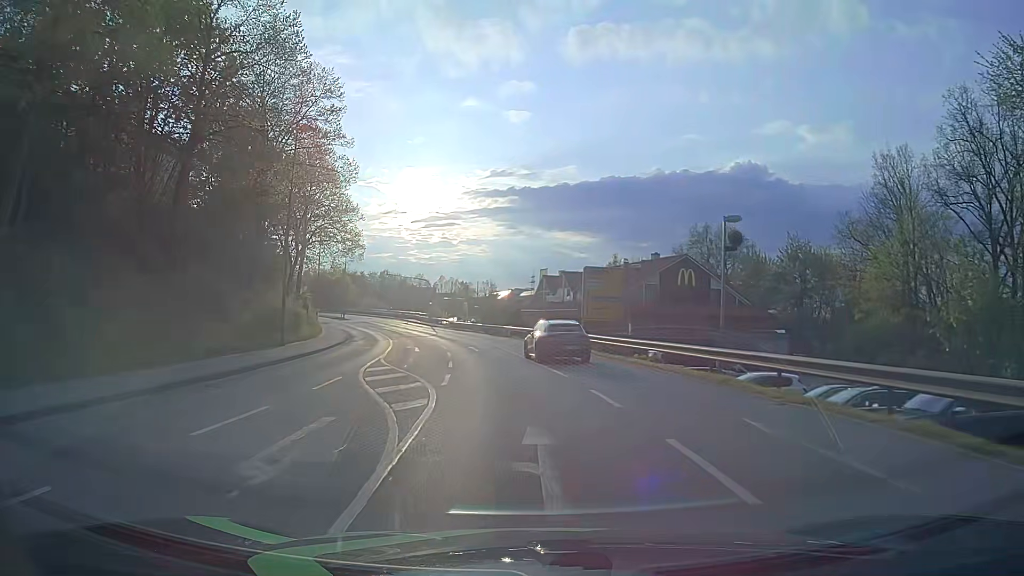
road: tertiary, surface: asphalt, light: Day
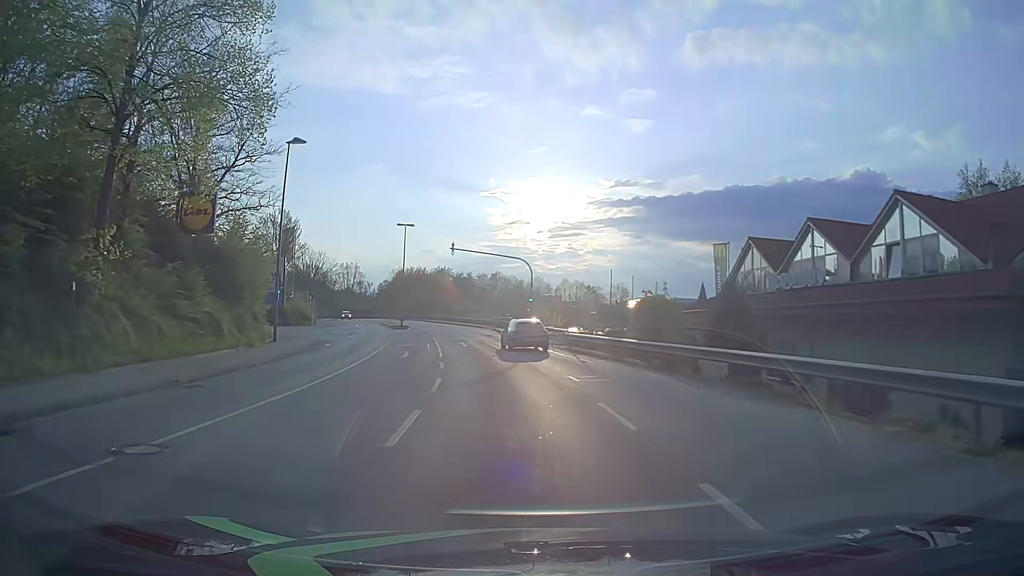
(-3.3, +37.4) m; -10°
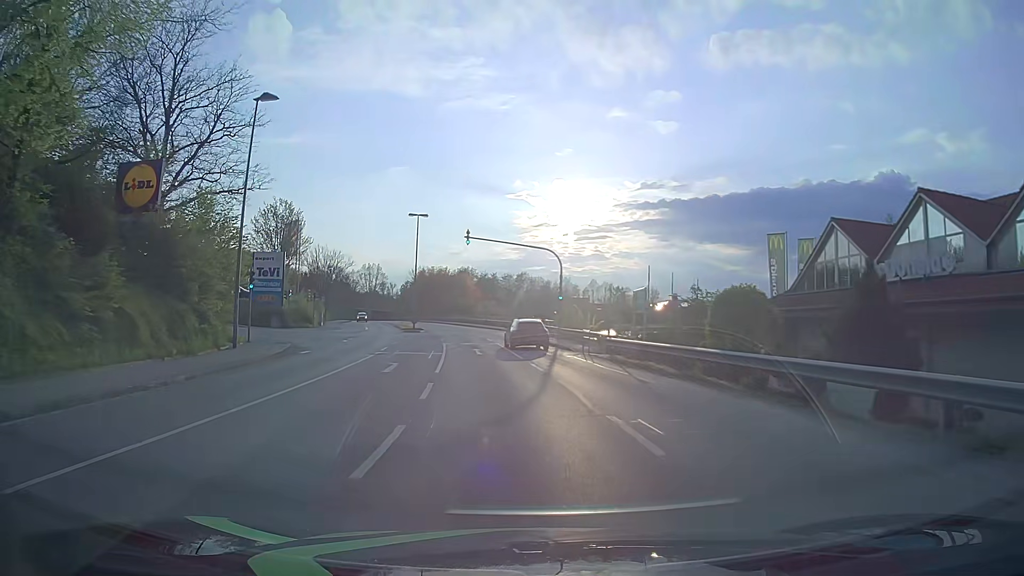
(-0.2, +7.5) m; -2°
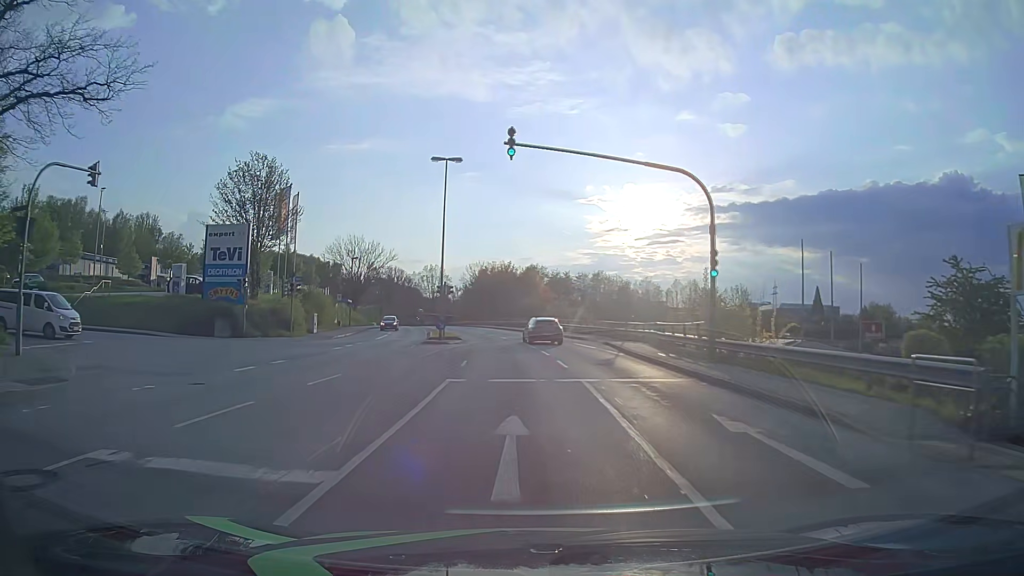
(-1.2, +22.5) m; -6°
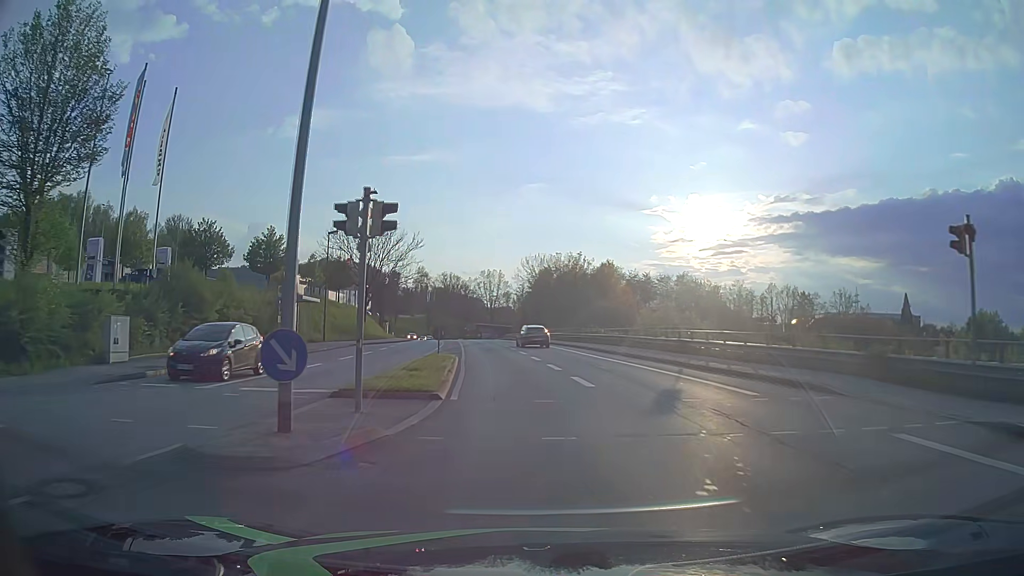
(-1.5, +30.0) m; -6°
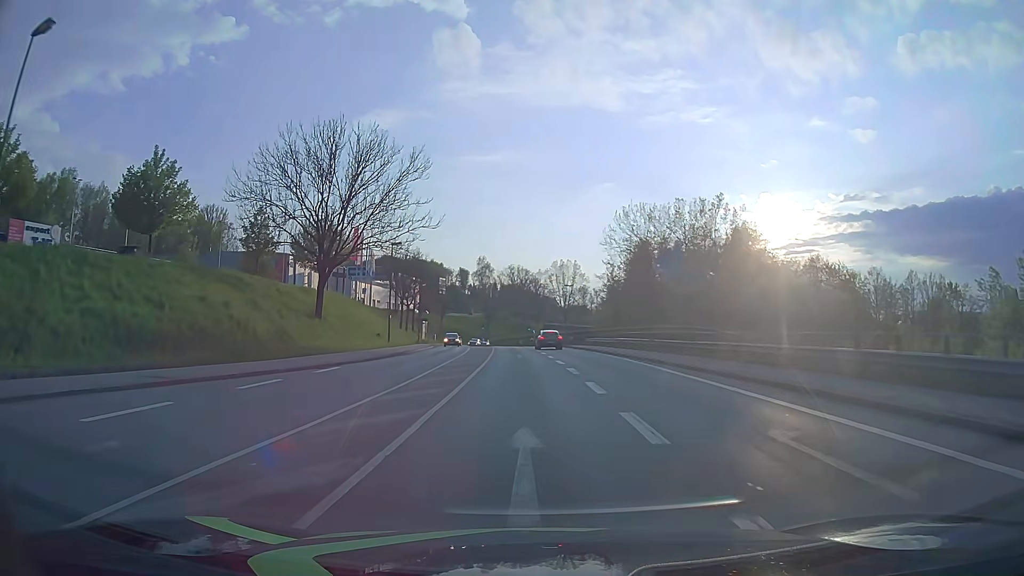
(-2.1, +37.7) m; -6°
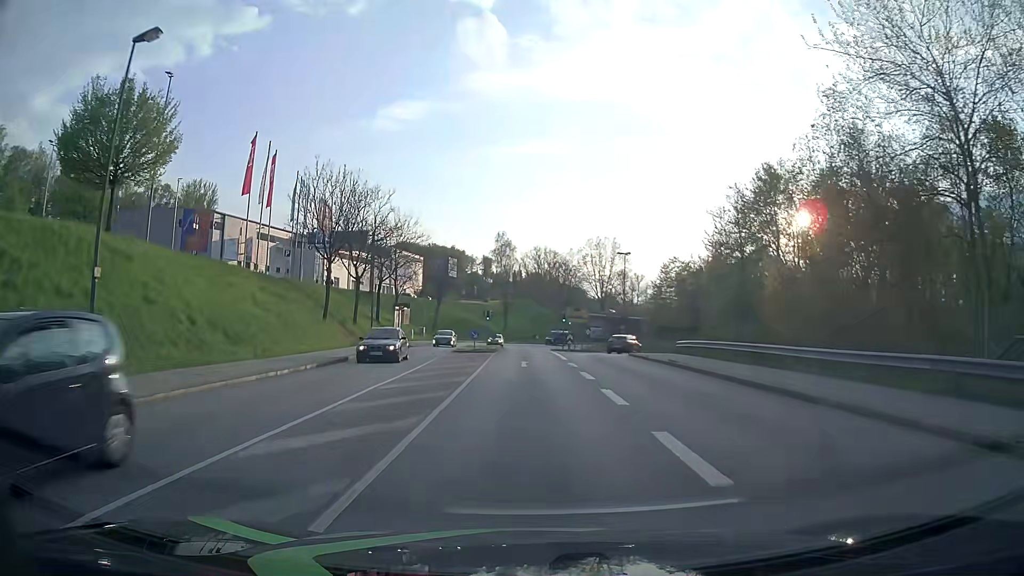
(-0.9, +38.2) m; -2°
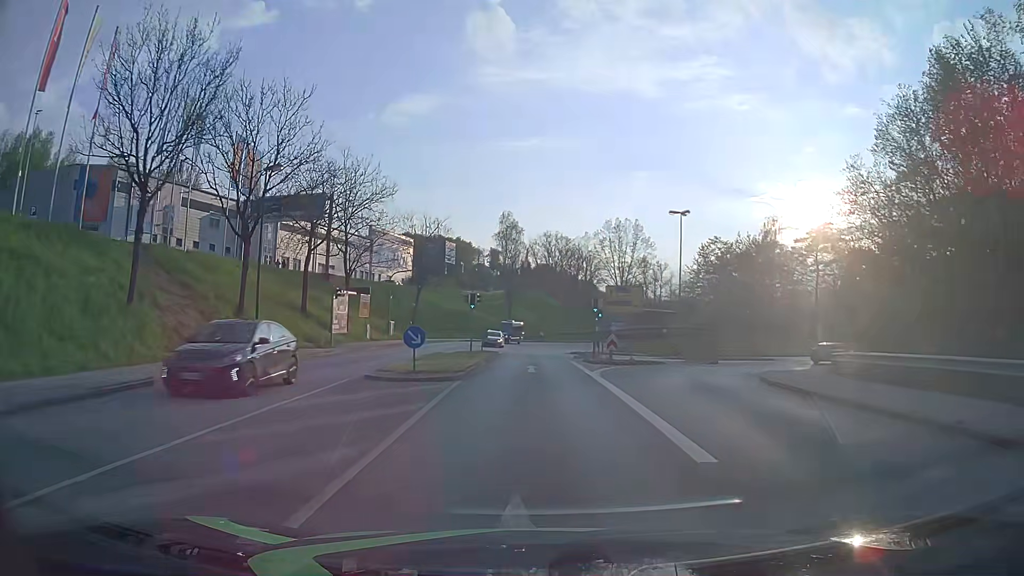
(-0.2, +23.2) m; -1°
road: primary_link
(0, +10) (0, +20) (0, +30) (0, +40) (0, +50) (+1, +60) (+3, +70) (+5, +80) (+8, +89) (+13, +98) m
